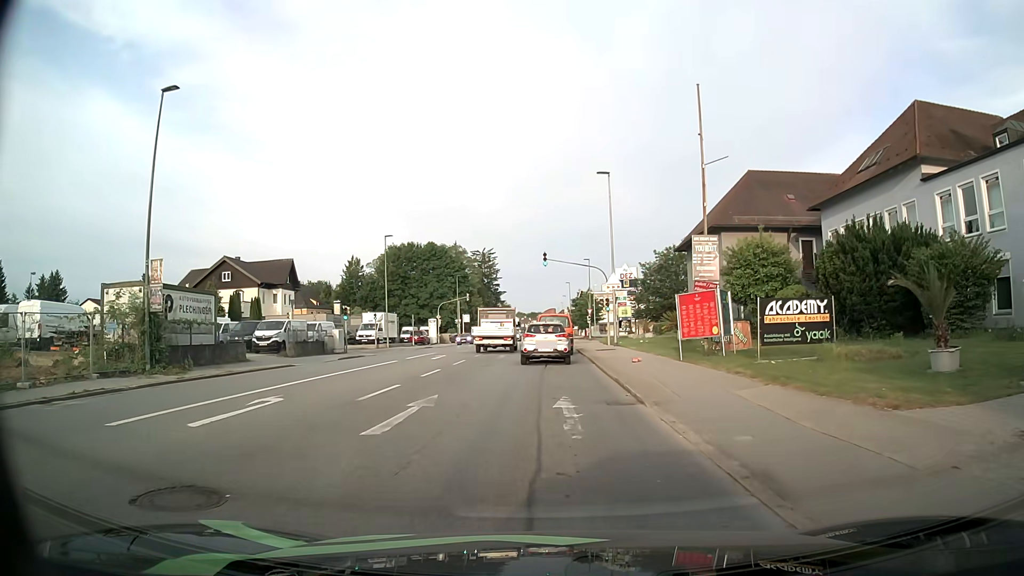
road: tertiary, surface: asphalt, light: Day
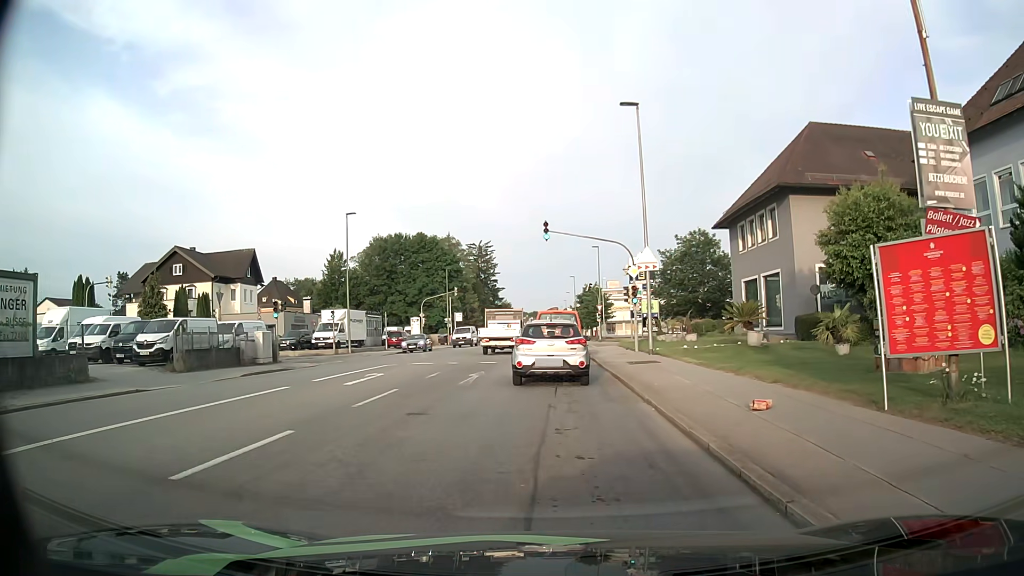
(-0.1, +12.4) m; 0°
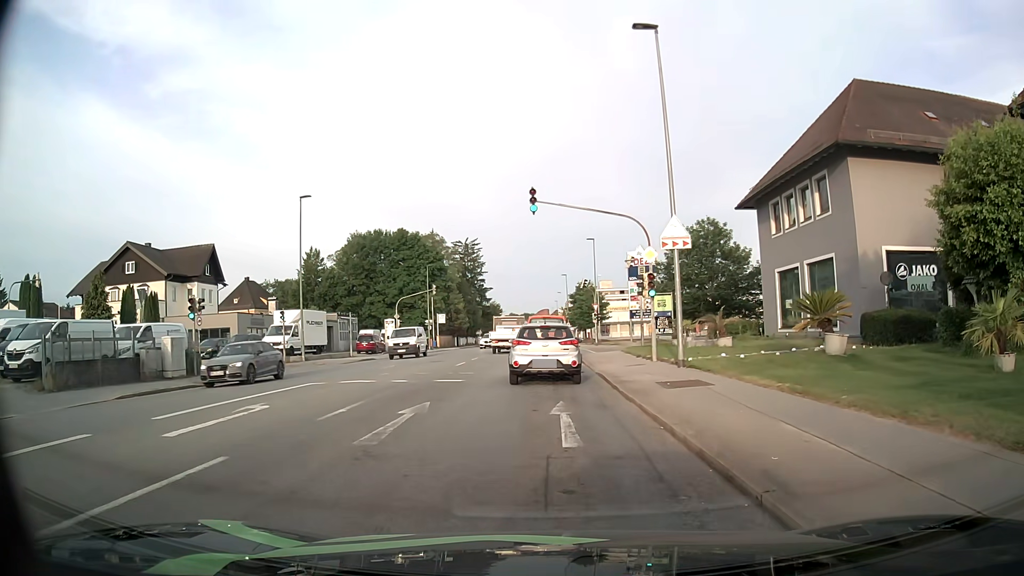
(0.0, +7.9) m; 0°
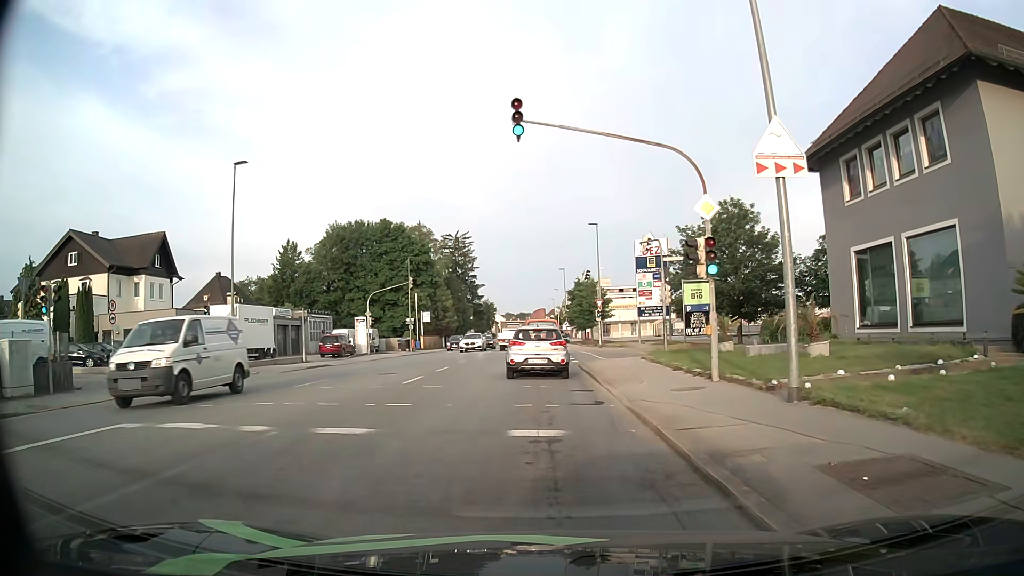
(0.0, +9.3) m; 0°
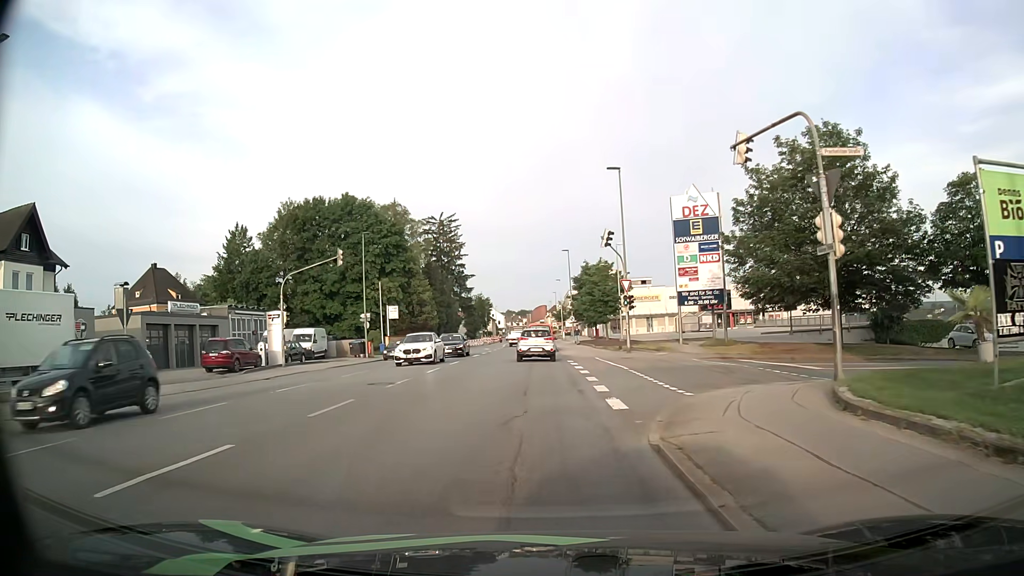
(0.0, +19.1) m; -1°
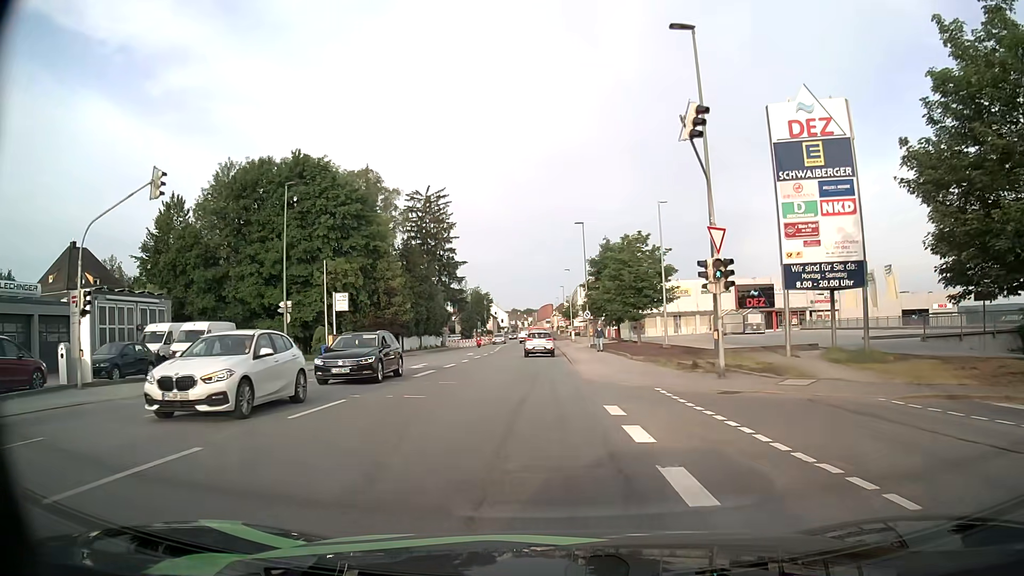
(0.0, +18.9) m; 0°
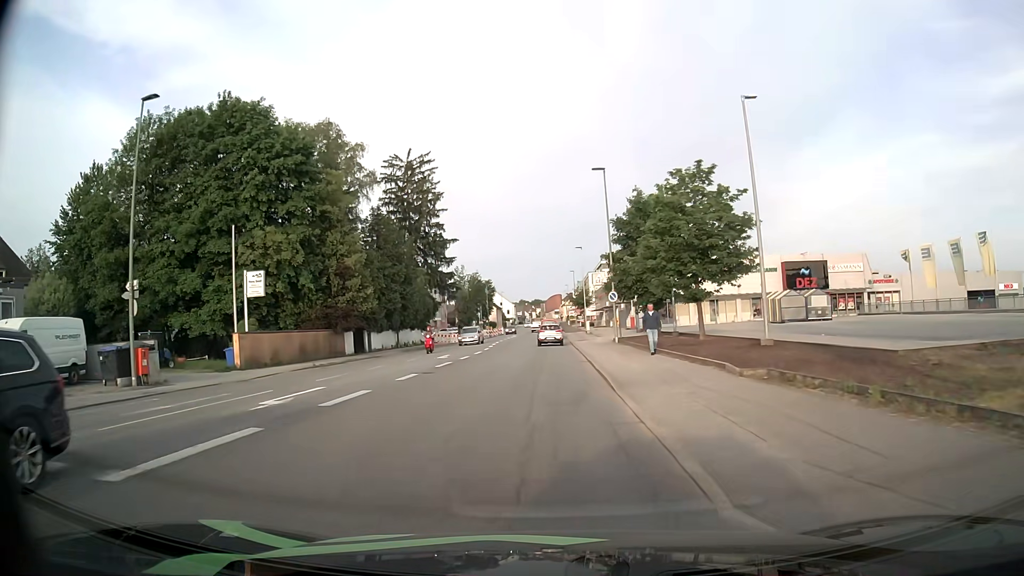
(-0.1, +16.2) m; -1°
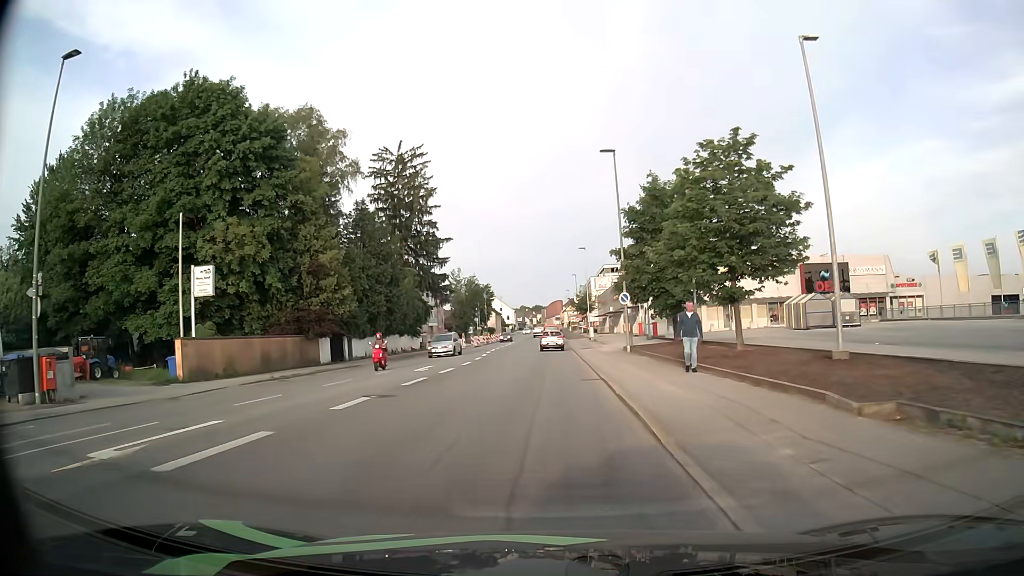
(0.0, +5.6) m; 0°
(0, +10) (0, +20) (0, +30) (0, +40) (-1, +50) (-1, +60) (-1, +70) (-1, +80) (-1, +90) (-1, +100) m
